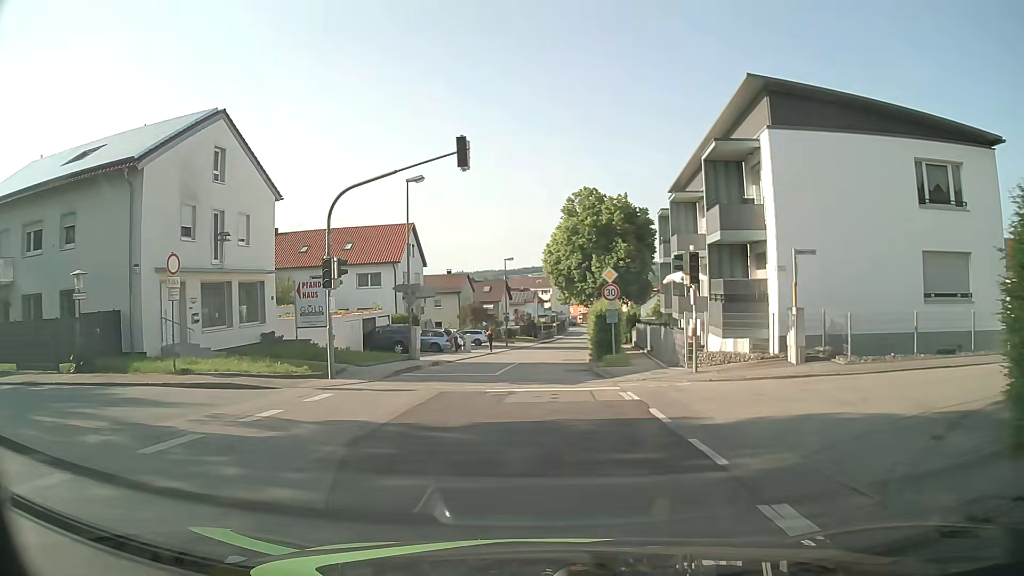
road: unclassified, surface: asphalt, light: Day
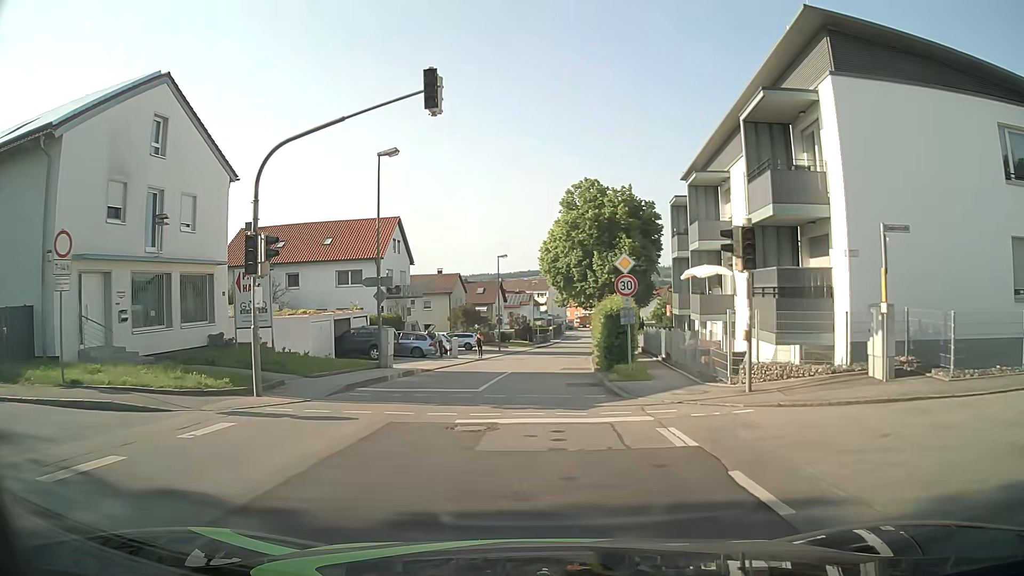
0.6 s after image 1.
(0.0, +4.9) m; 0°
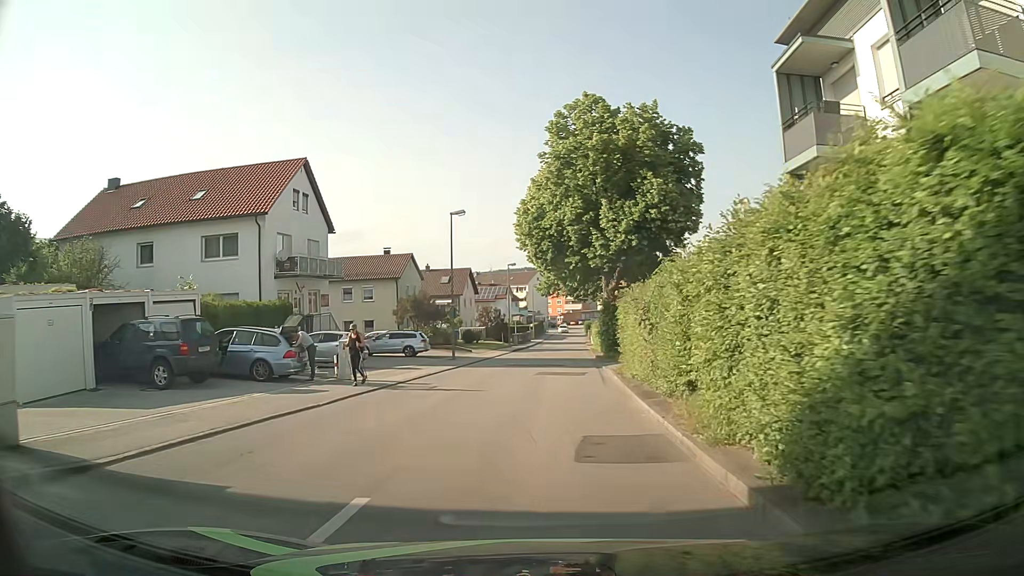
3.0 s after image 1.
(+0.3, +19.3) m; +2°
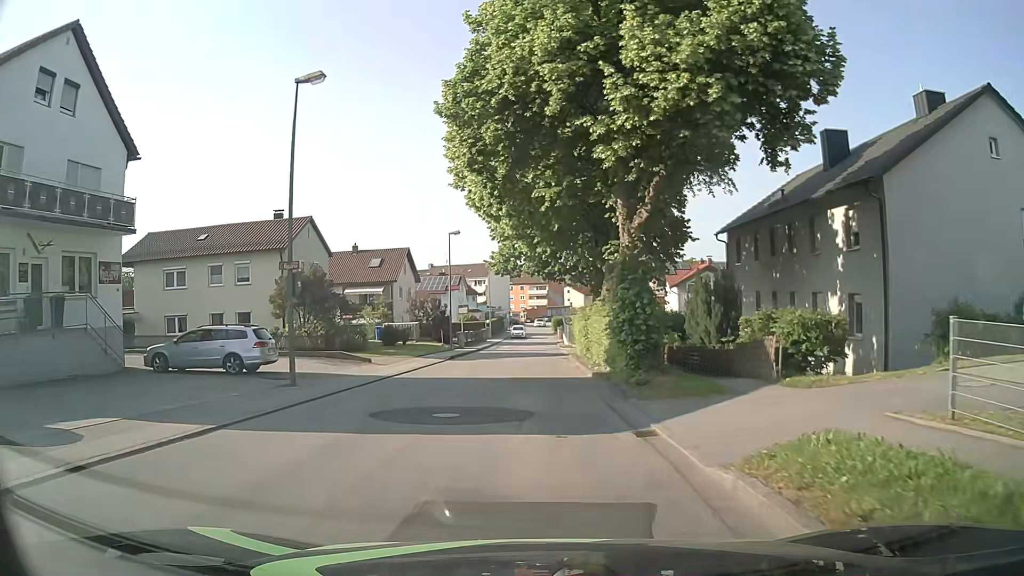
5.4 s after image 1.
(+0.7, +19.4) m; +4°
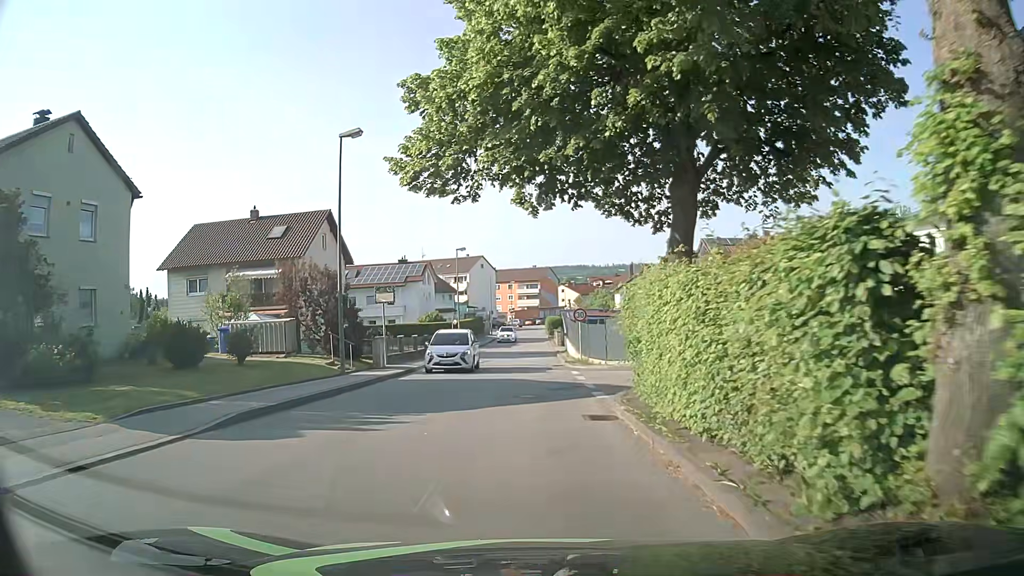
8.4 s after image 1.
(+0.1, +24.1) m; 0°
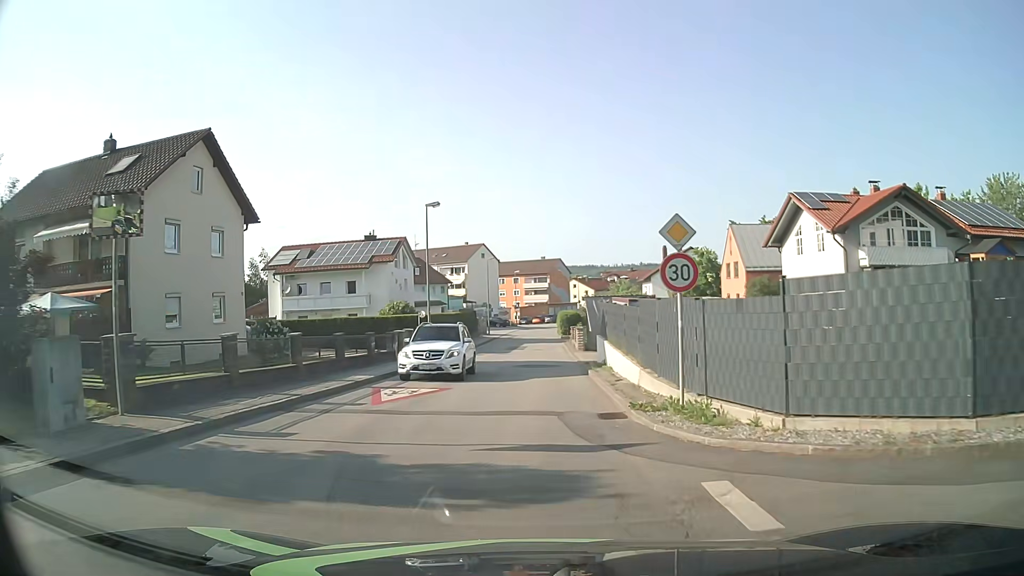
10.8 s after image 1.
(+0.1, +19.2) m; -2°
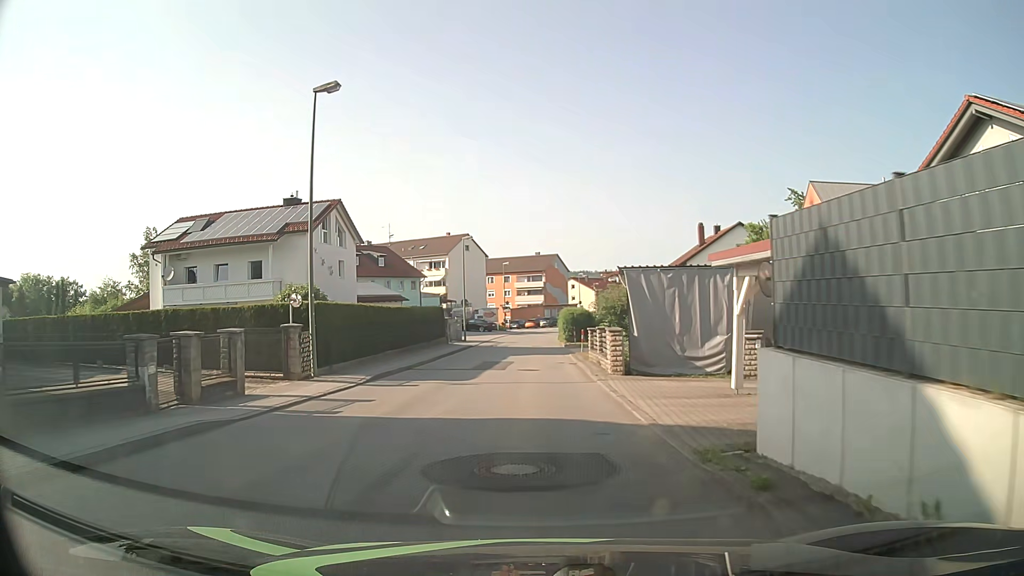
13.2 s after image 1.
(+0.6, +19.0) m; +2°
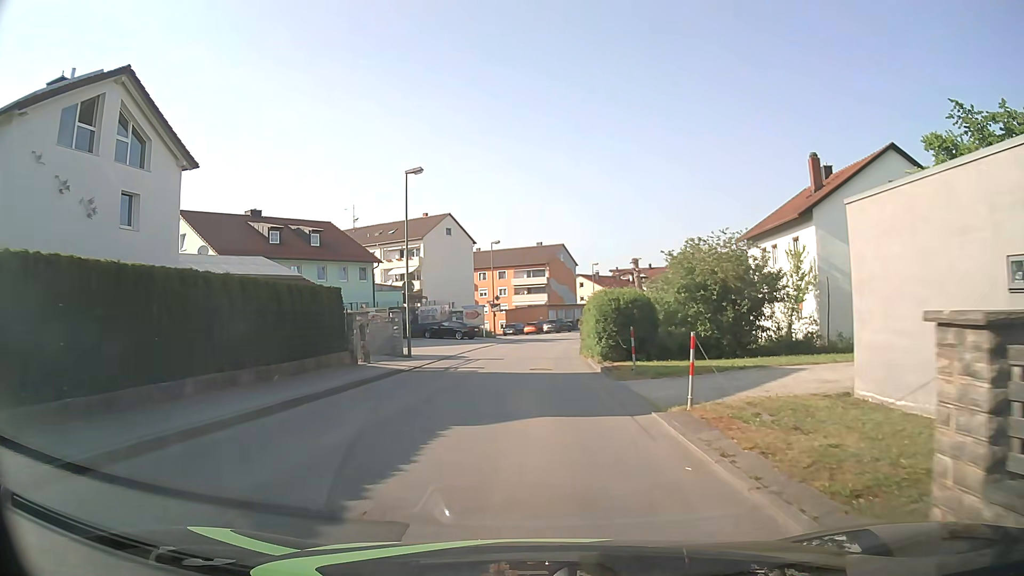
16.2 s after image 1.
(0.0, +24.0) m; 0°
(0, +10) (0, +20) (0, +30) (+1, +40) (+3, +50) (+5, +60) (+7, +69) (+10, +79) (+14, +88) (+17, +98) m
